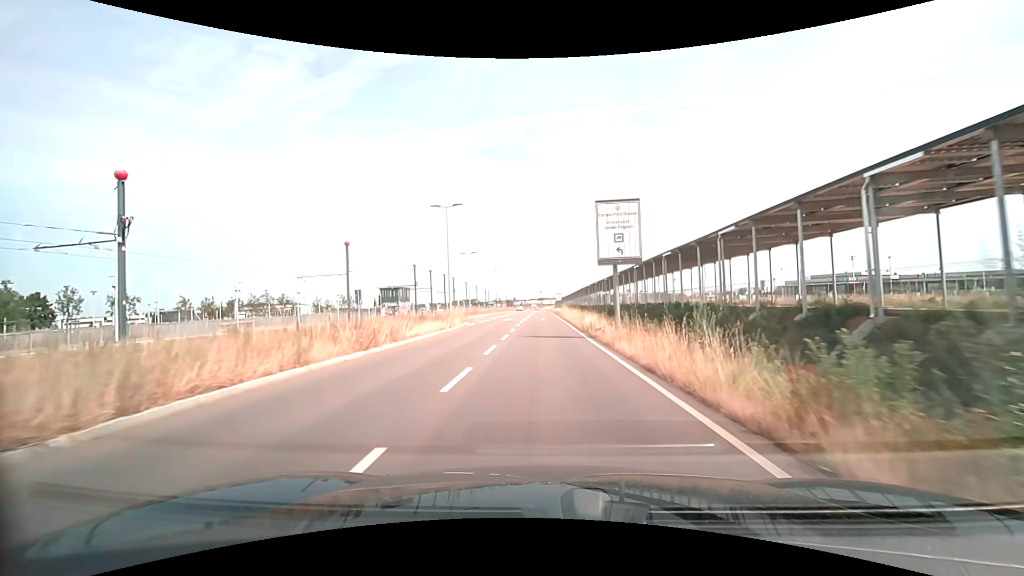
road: secondary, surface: asphalt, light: Day
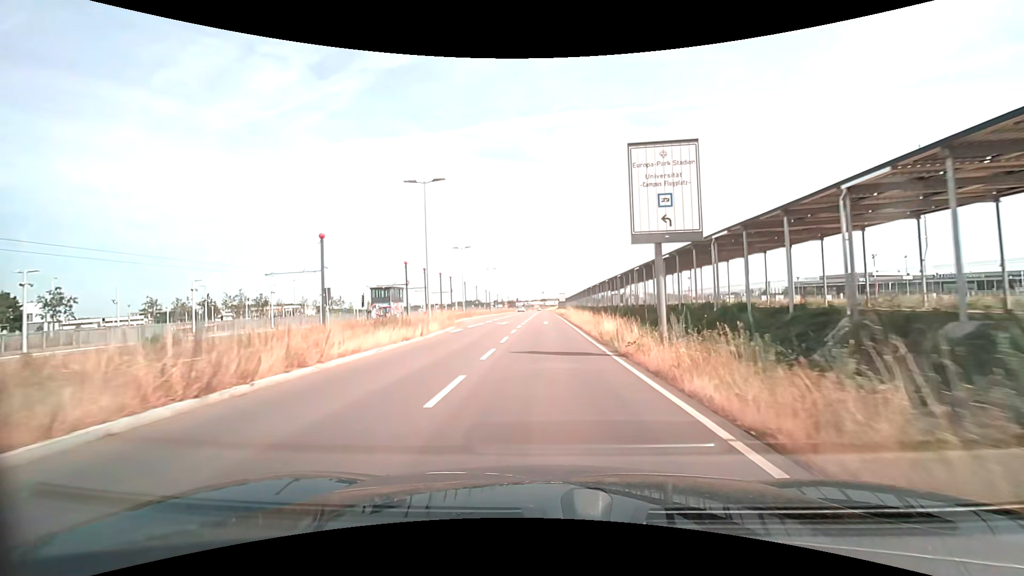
(0.0, +7.1) m; 0°
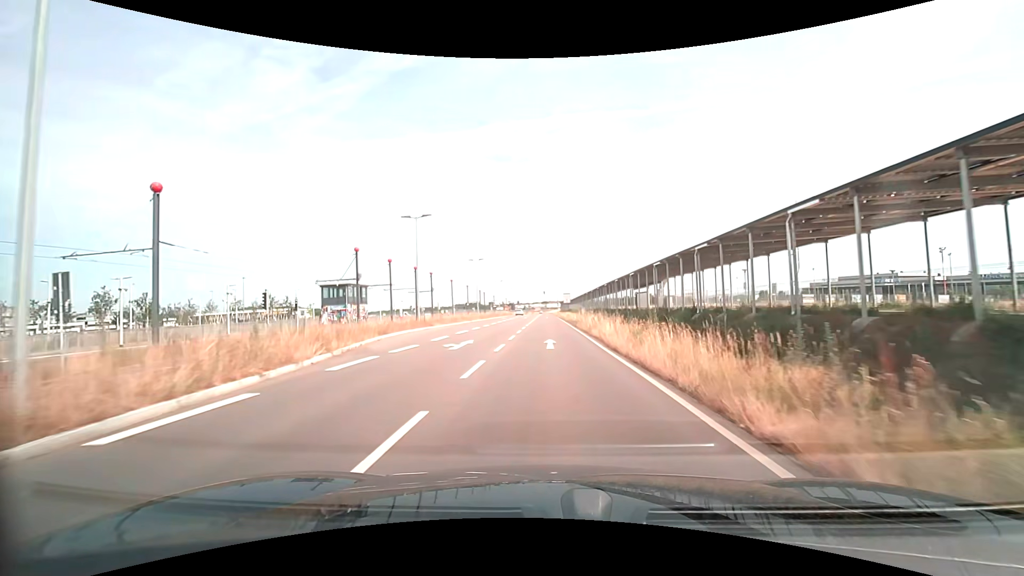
(-0.1, +21.4) m; 0°
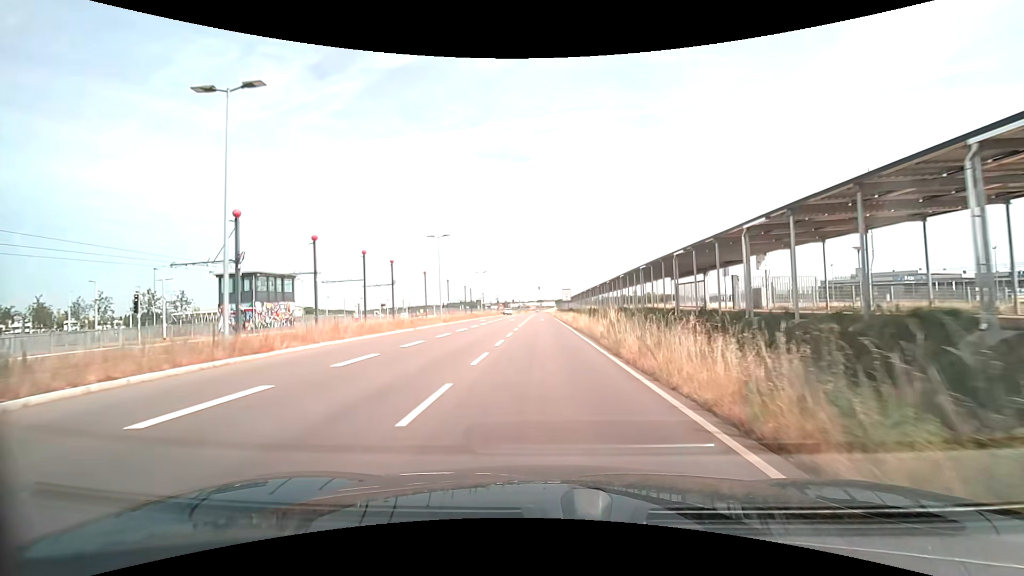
(0.0, +21.8) m; 0°
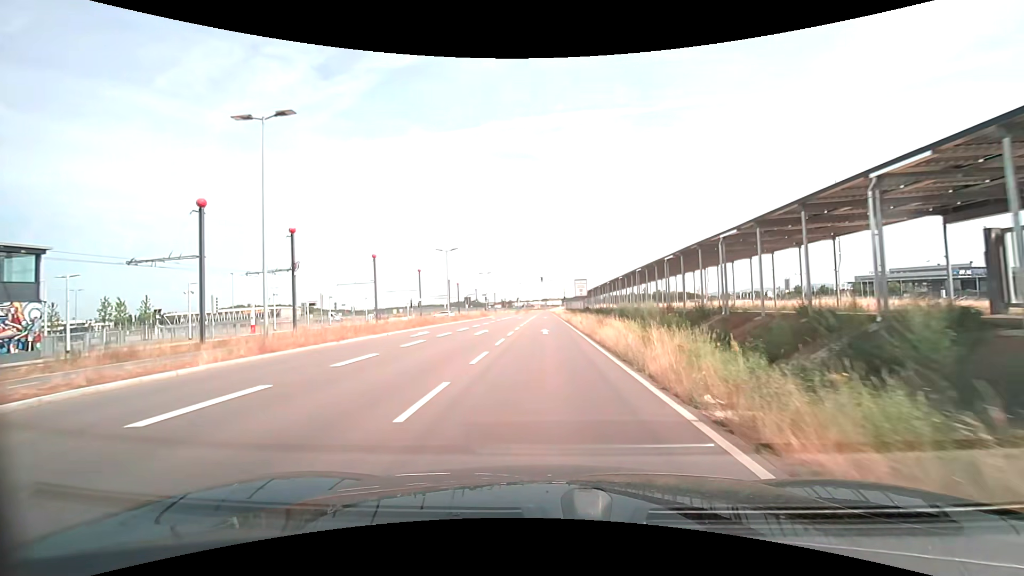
(0.0, +29.9) m; 0°
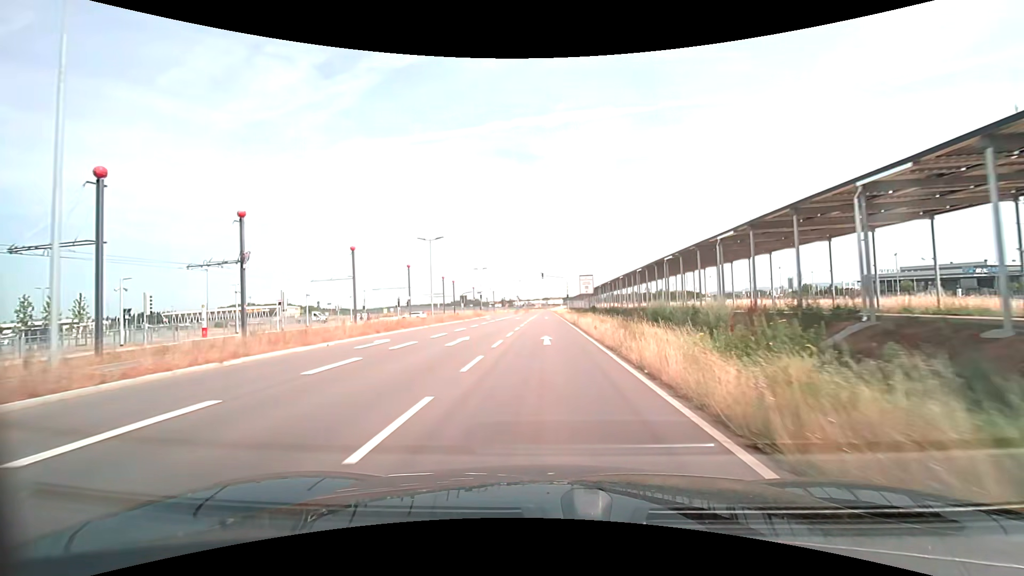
(0.0, +7.5) m; 0°
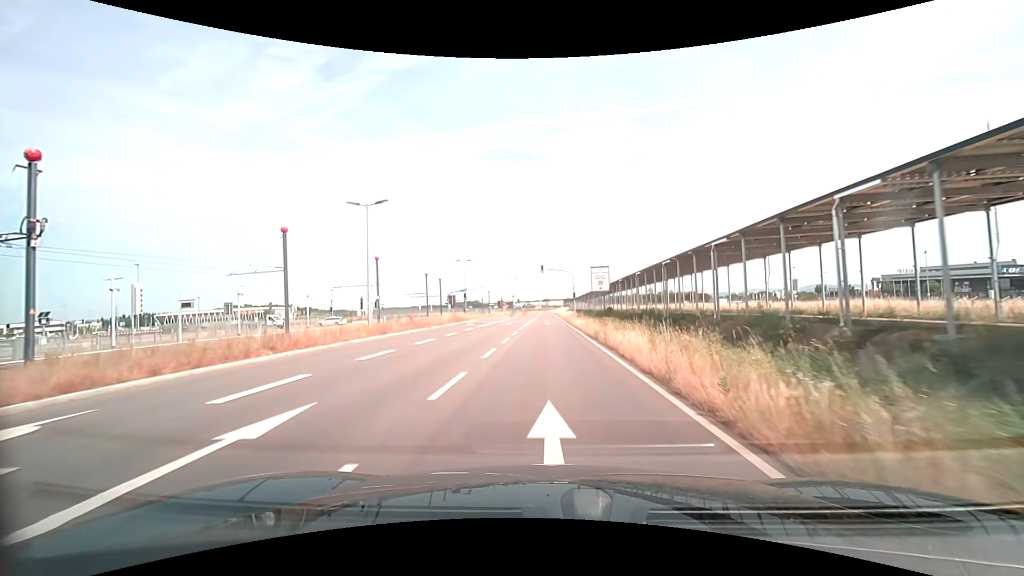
(0.0, +15.1) m; 0°
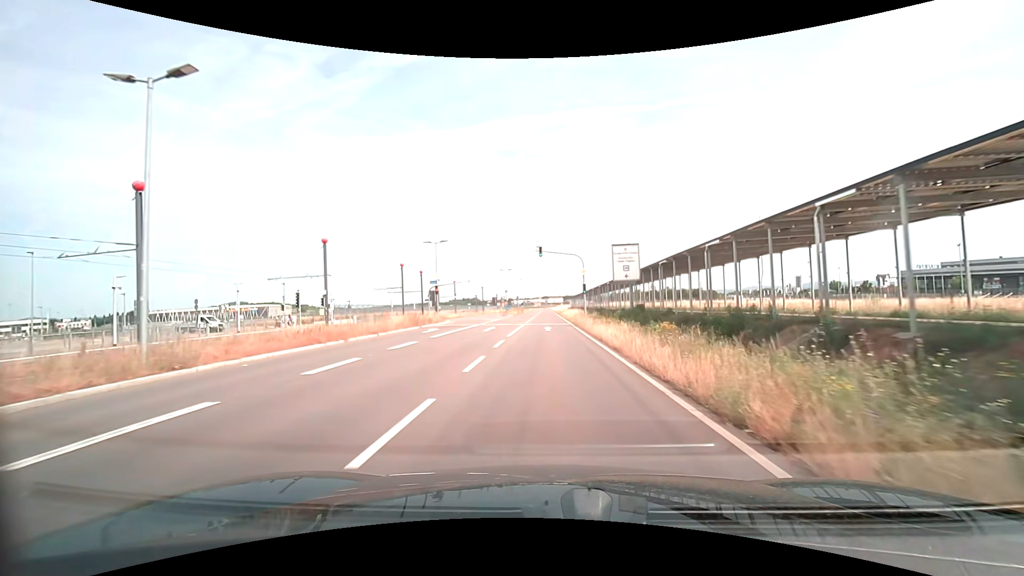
(0.0, +15.1) m; 0°
(0, +10) (0, +20) (0, +30) (0, +40) (0, +50) (0, +60) (0, +70) (+1, +80) (+1, +90) (+1, +100) m
